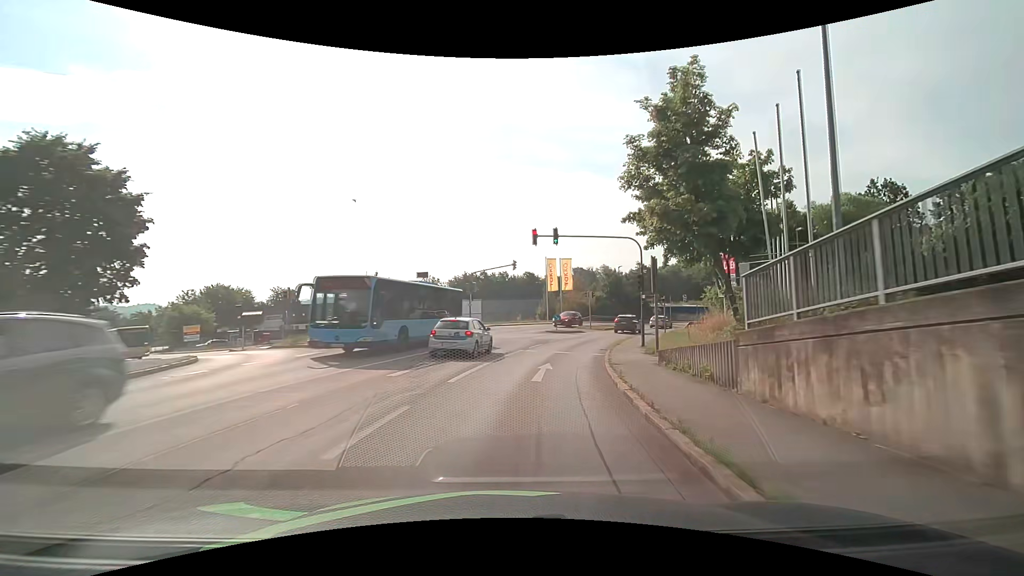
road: tertiary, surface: asphalt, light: Day
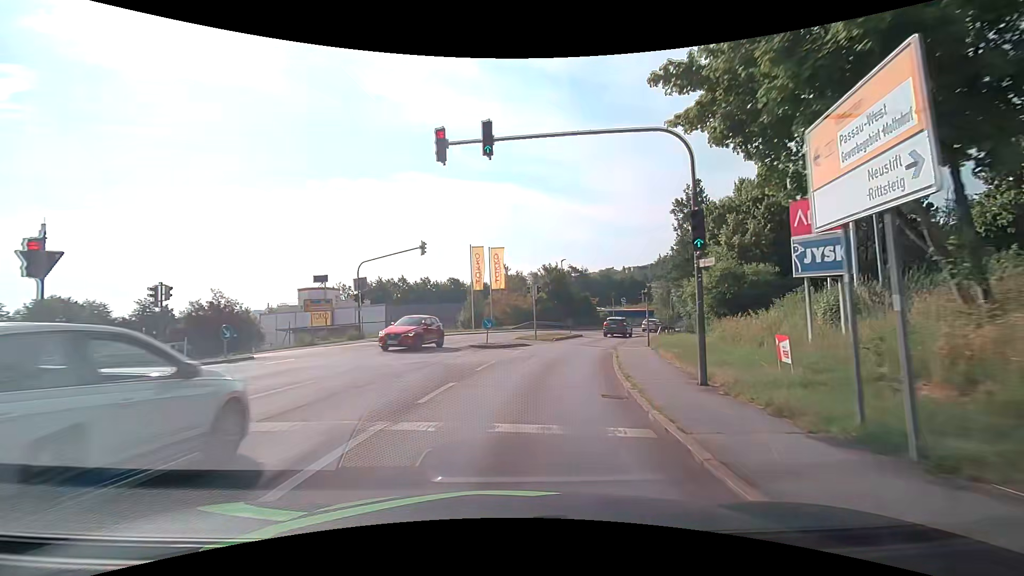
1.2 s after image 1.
(+1.1, +15.3) m; +8°
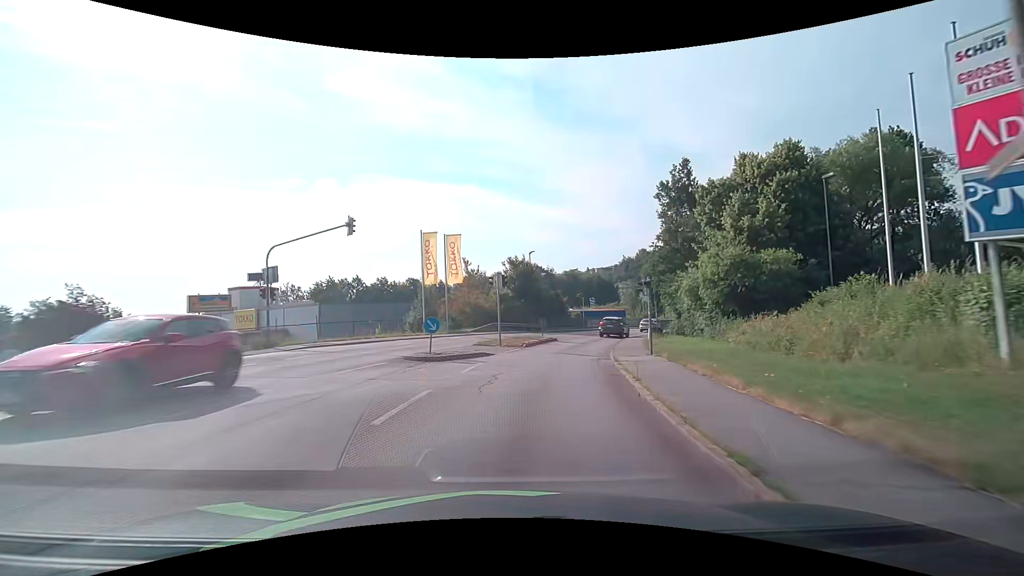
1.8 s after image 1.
(+0.3, +7.6) m; +4°
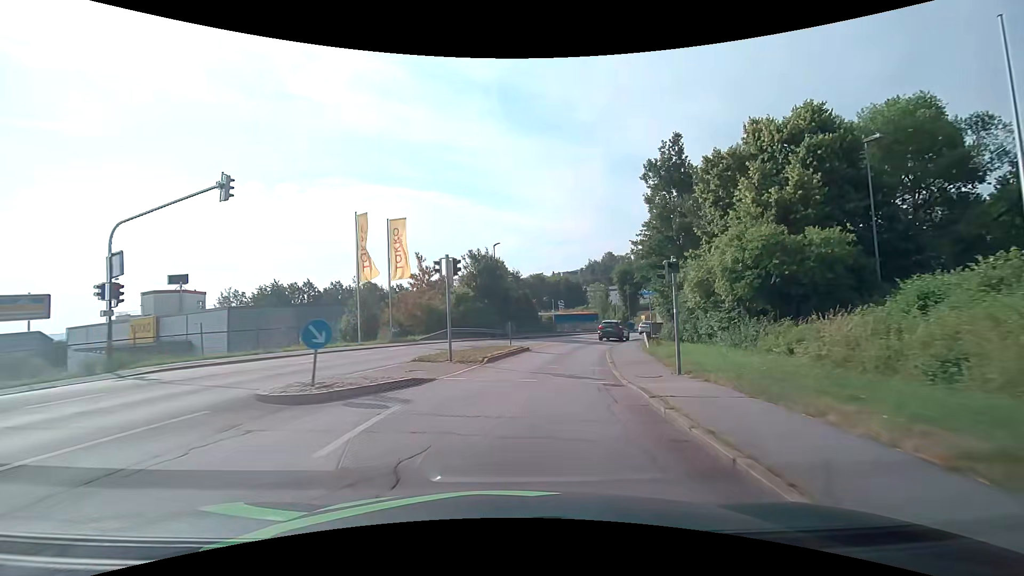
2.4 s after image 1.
(+0.2, +7.6) m; +4°
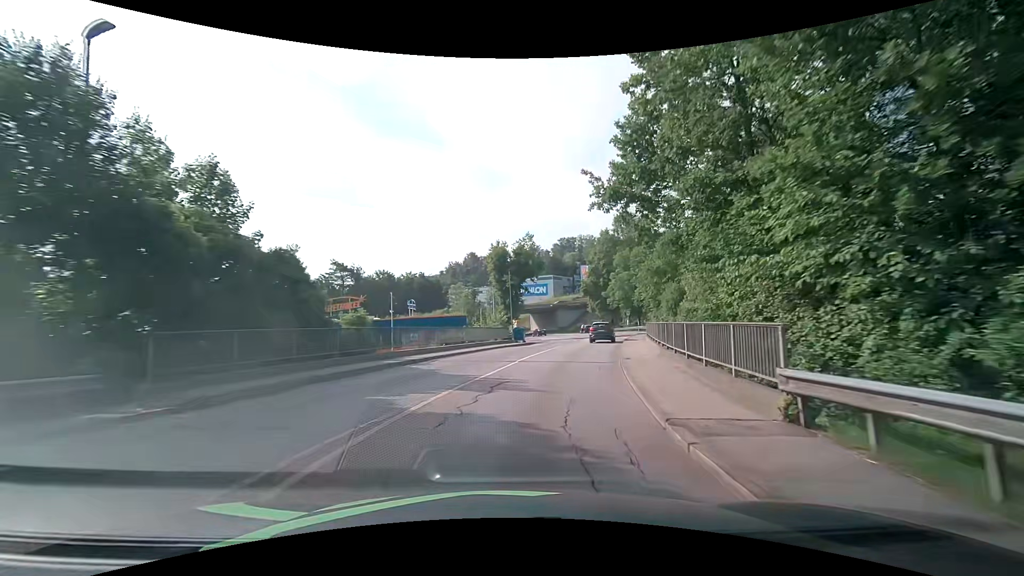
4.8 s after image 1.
(+3.9, +29.9) m; +15°
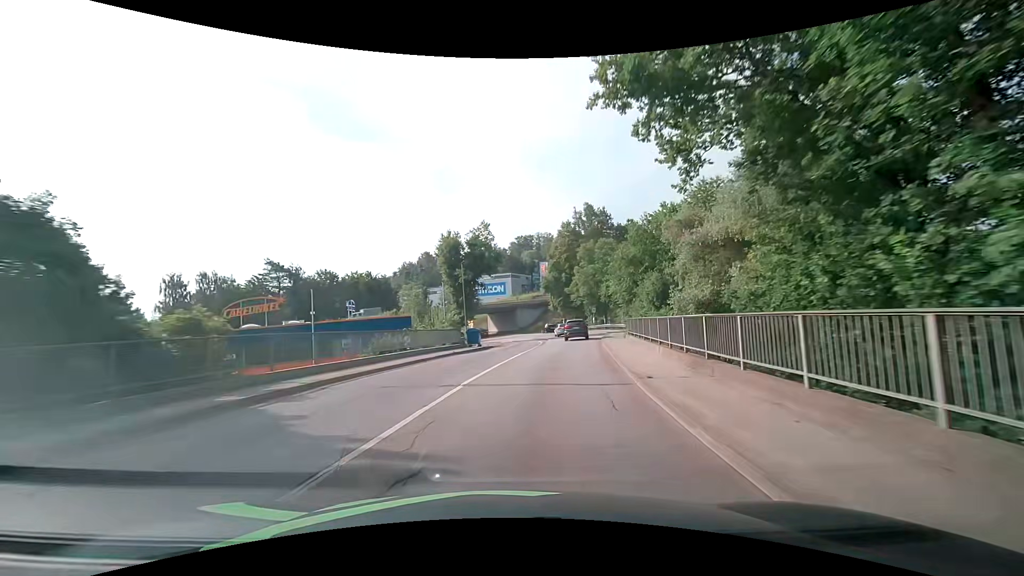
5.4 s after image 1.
(+0.4, +7.6) m; +5°
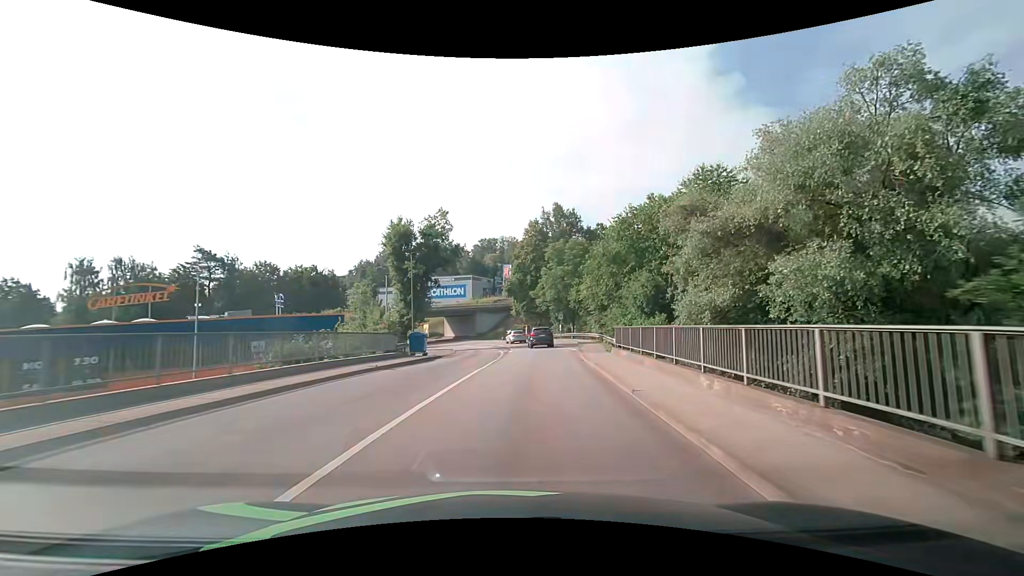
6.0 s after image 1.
(+0.3, +7.6) m; +5°
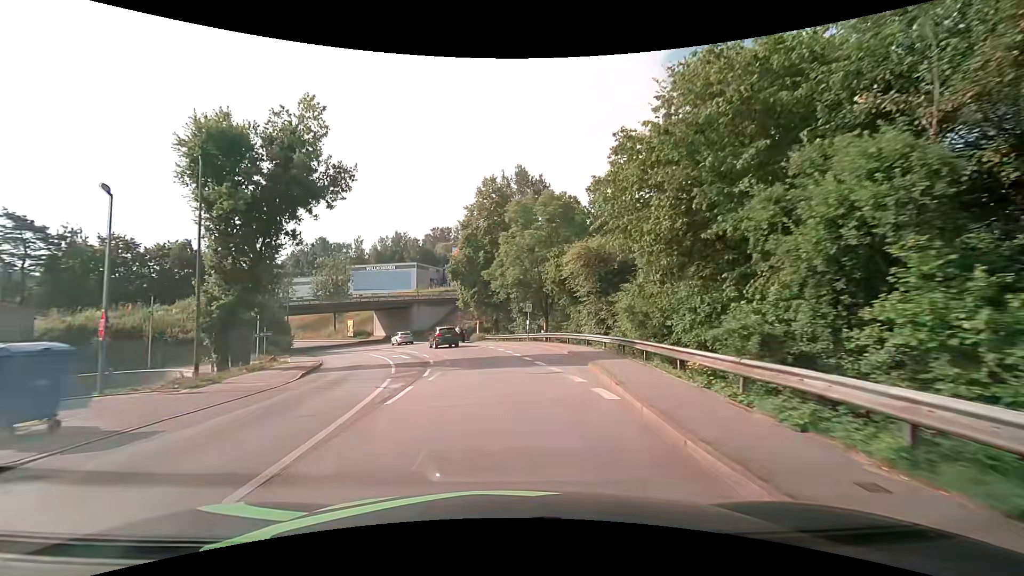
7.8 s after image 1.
(+1.7, +22.7) m; +5°
(0, +10) (-1, +20) (-2, +30) (-5, +40) (-8, +49) (-12, +58) (-17, +67) (-22, +75) (-28, +84) (-35, +91) m
